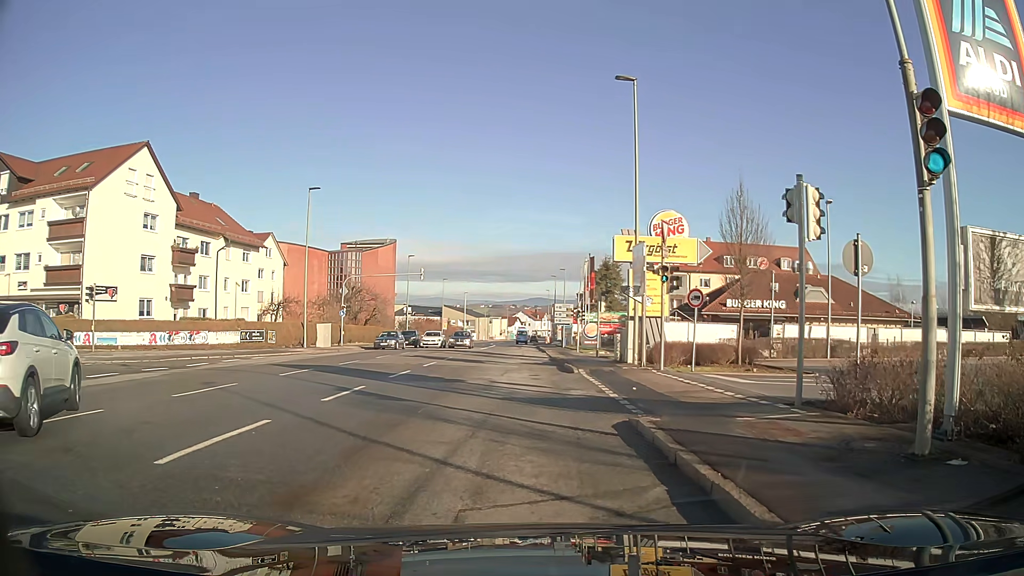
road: tertiary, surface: asphalt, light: Day
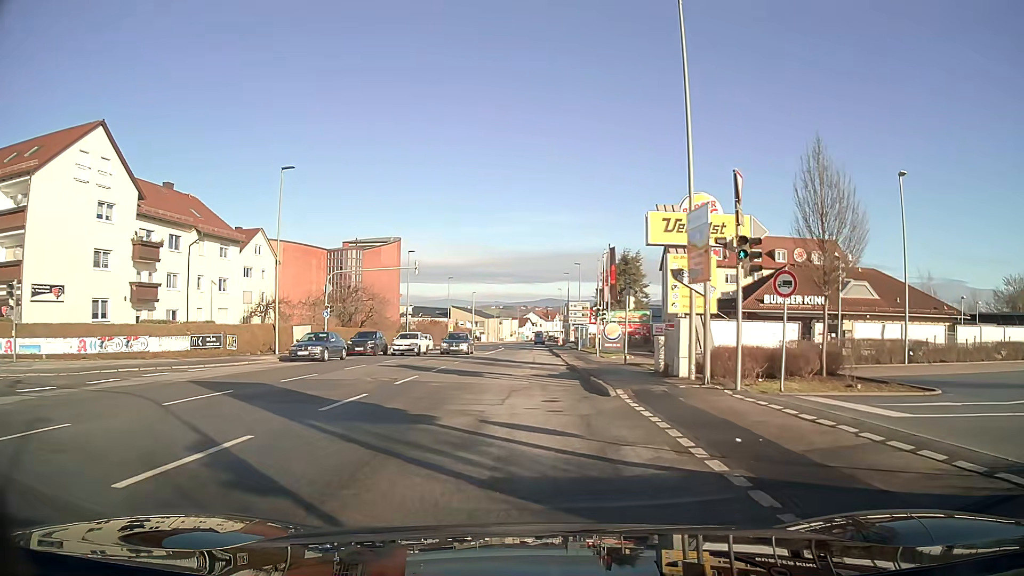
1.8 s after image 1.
(0.0, +7.2) m; -1°
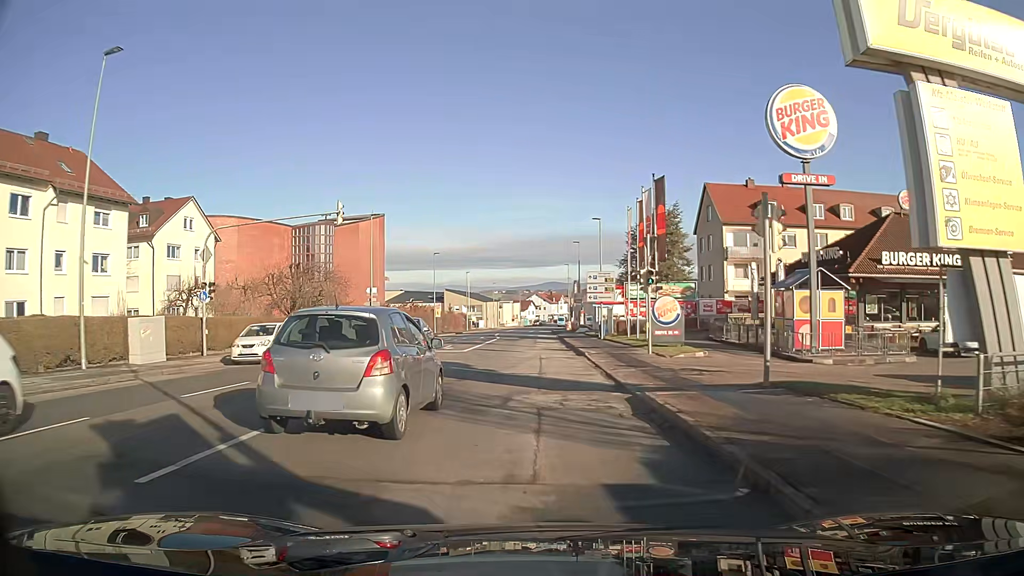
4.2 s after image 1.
(0.0, +18.1) m; 0°
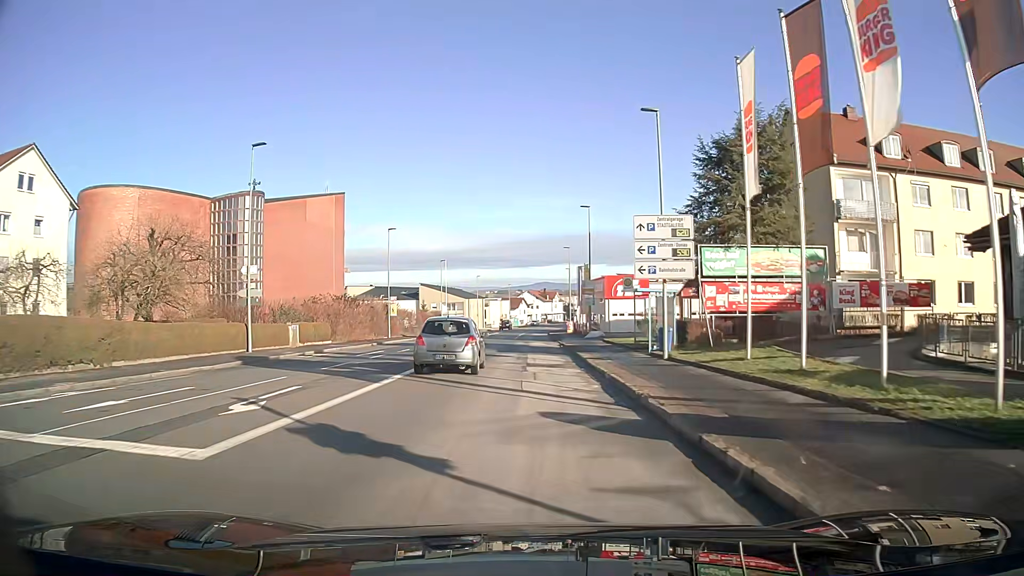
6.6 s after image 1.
(+0.1, +24.0) m; +1°
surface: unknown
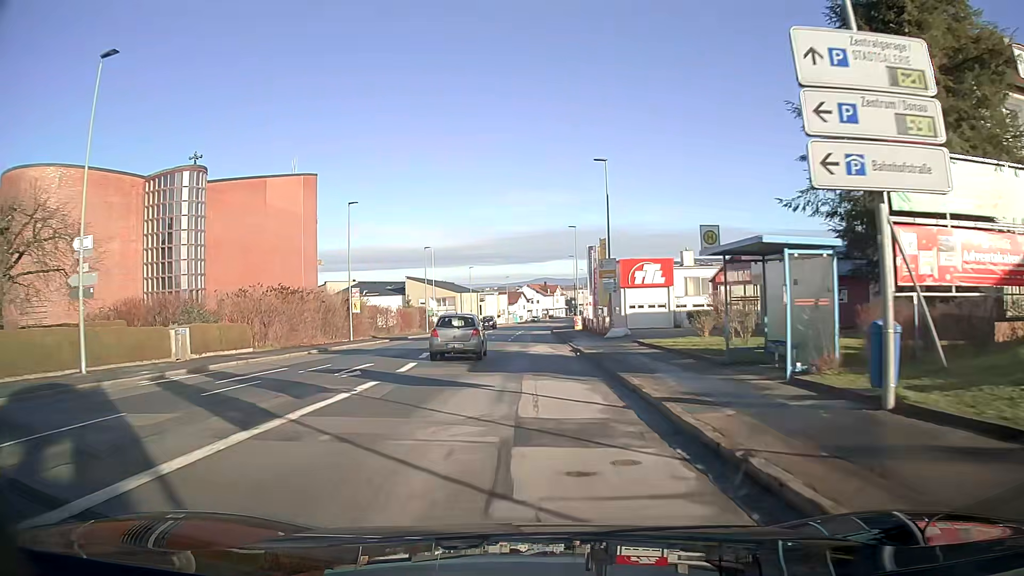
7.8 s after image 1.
(0.0, +14.0) m; 0°
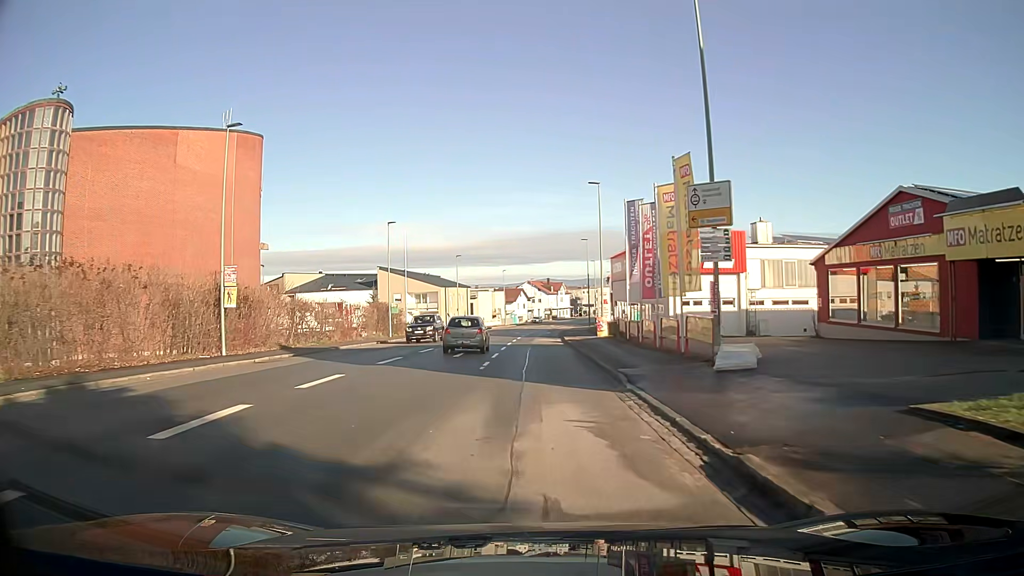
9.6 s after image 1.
(-0.1, +22.3) m; 0°
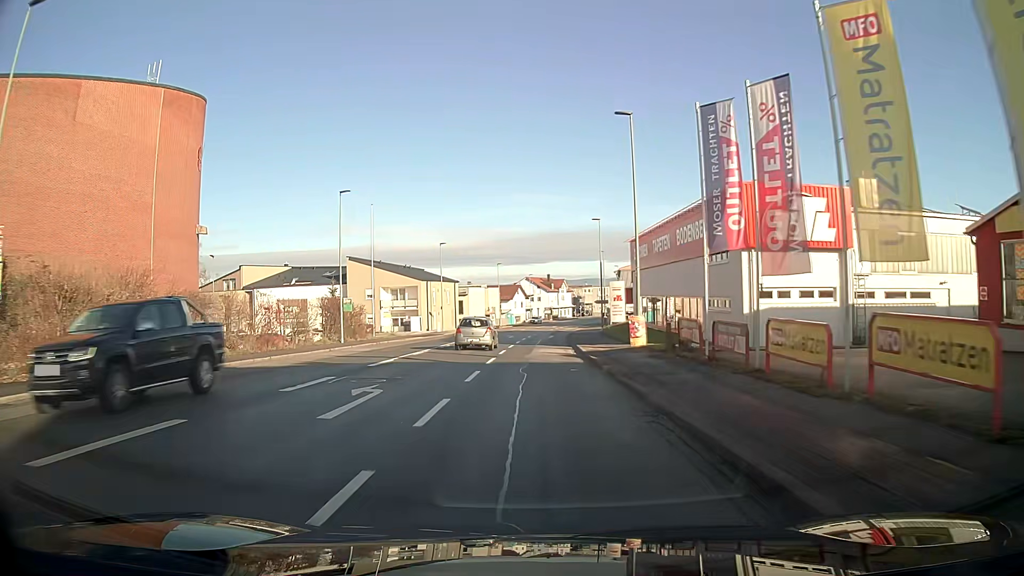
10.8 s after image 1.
(0.0, +15.5) m; 0°
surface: asphalt
